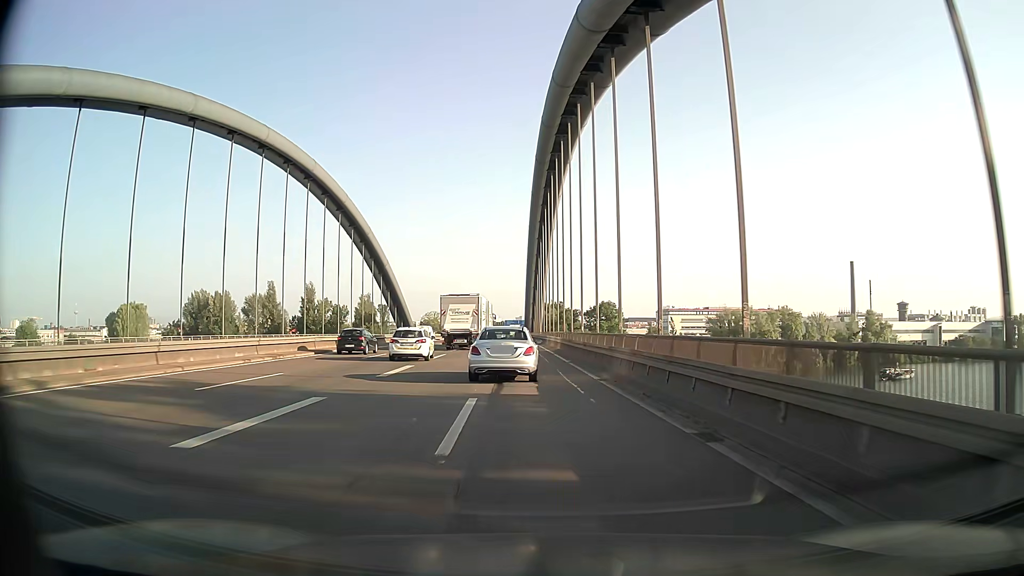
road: motorway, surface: asphalt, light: Day
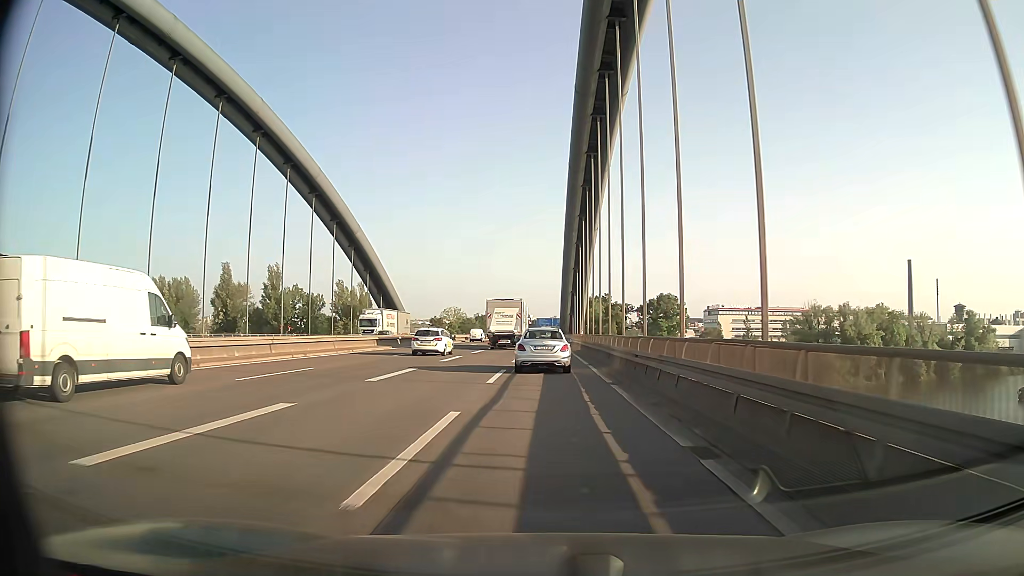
(-1.8, +51.1) m; -3°
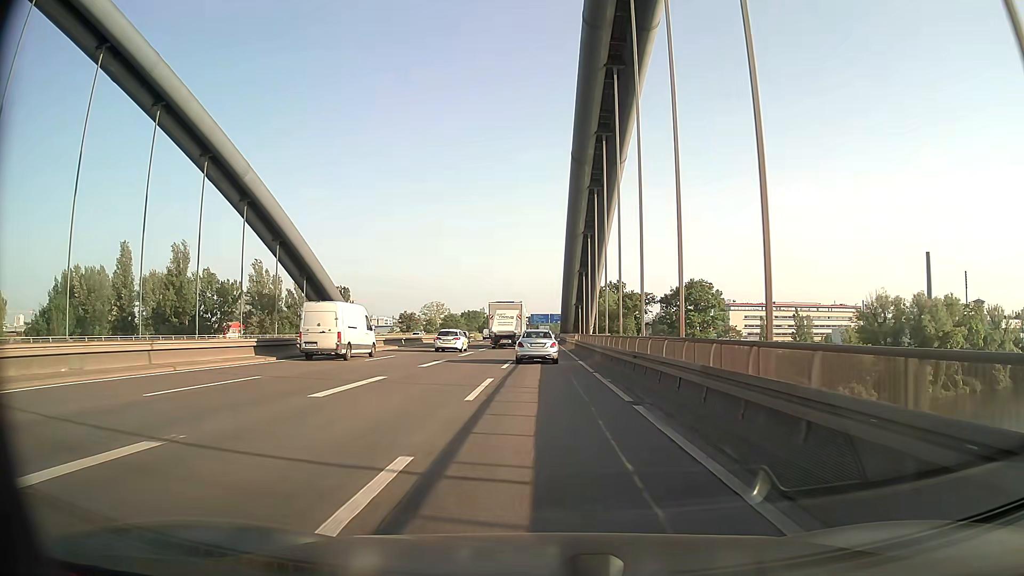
(+0.1, +40.8) m; 0°
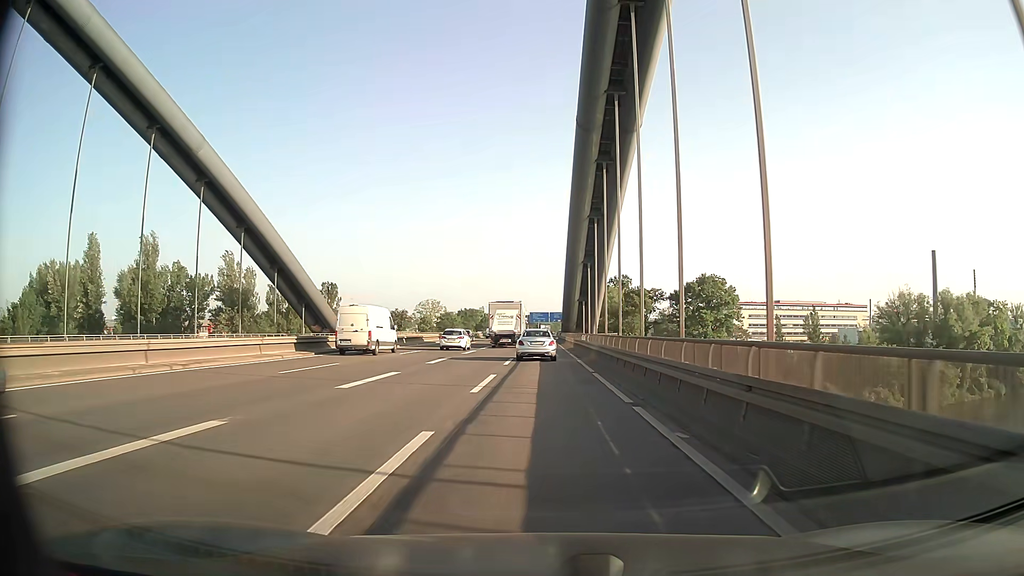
(0.0, +10.2) m; 0°
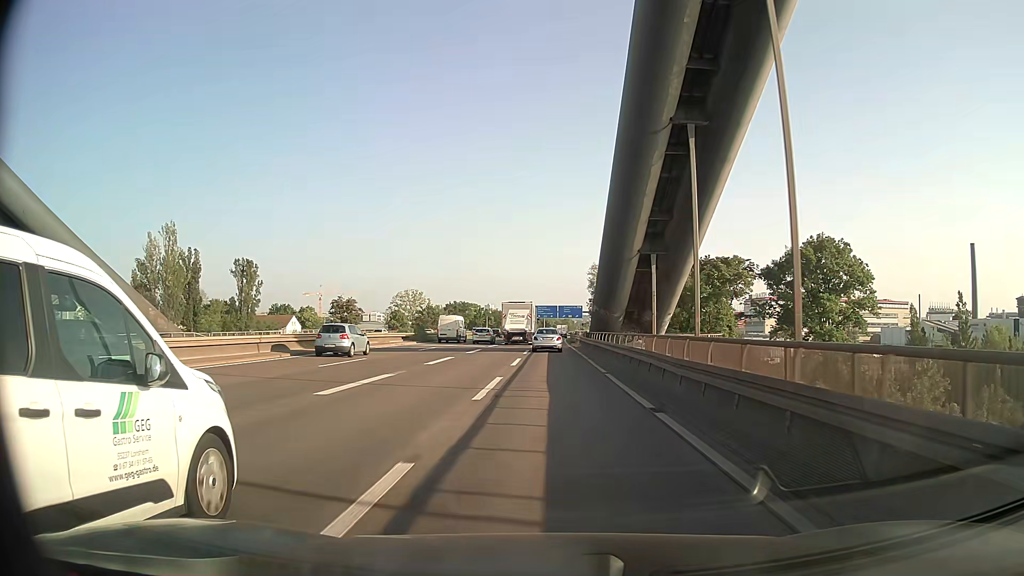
(-0.3, +51.4) m; -1°
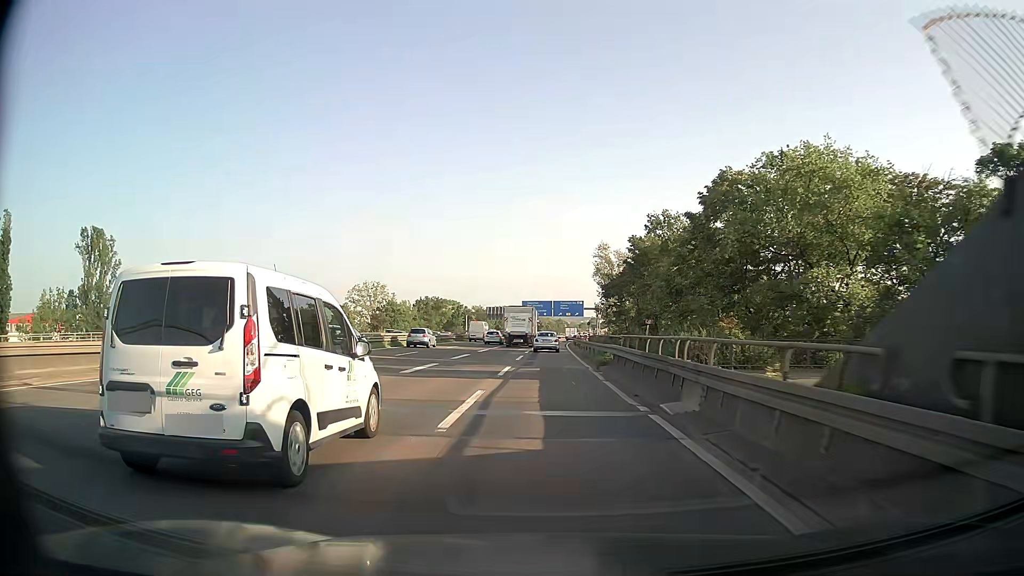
(+0.2, +41.8) m; 0°
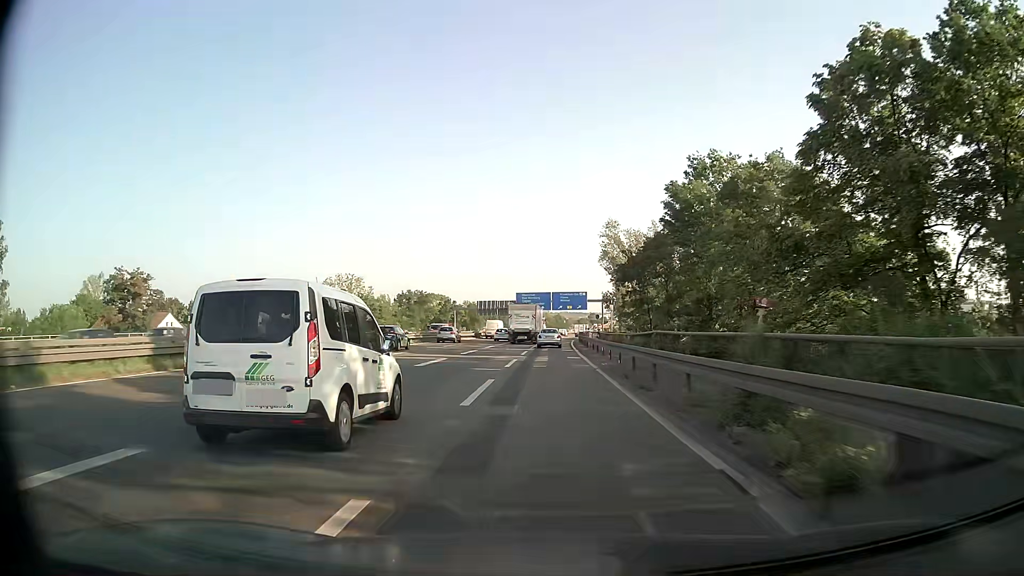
(+0.2, +21.1) m; +1°
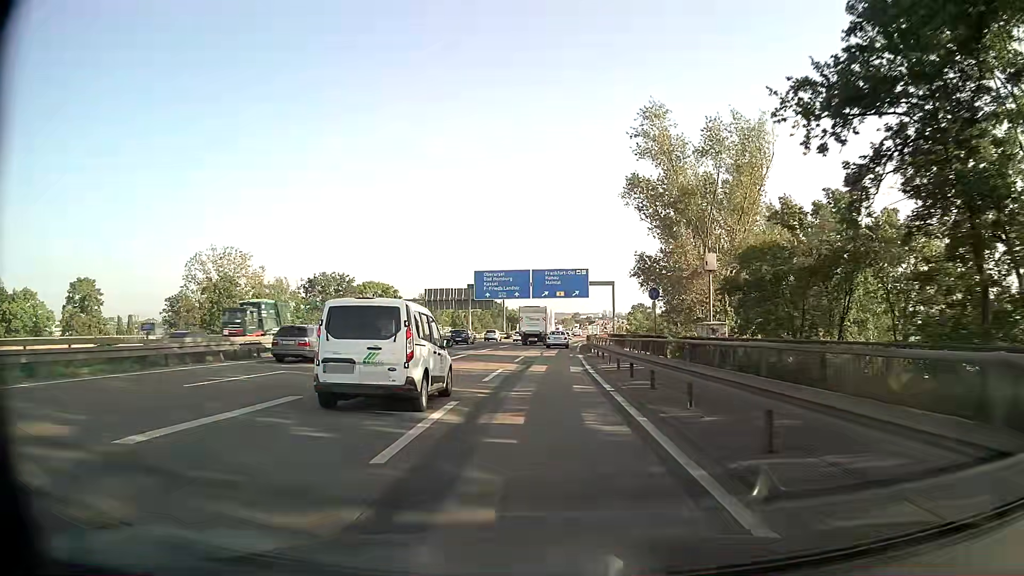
(+0.3, +53.6) m; +1°
(0, +10) (0, +20) (0, +30) (+1, +40) (+1, +50) (+1, +60) (+2, +70) (+2, +80) (+3, +90) (+4, +100) m
